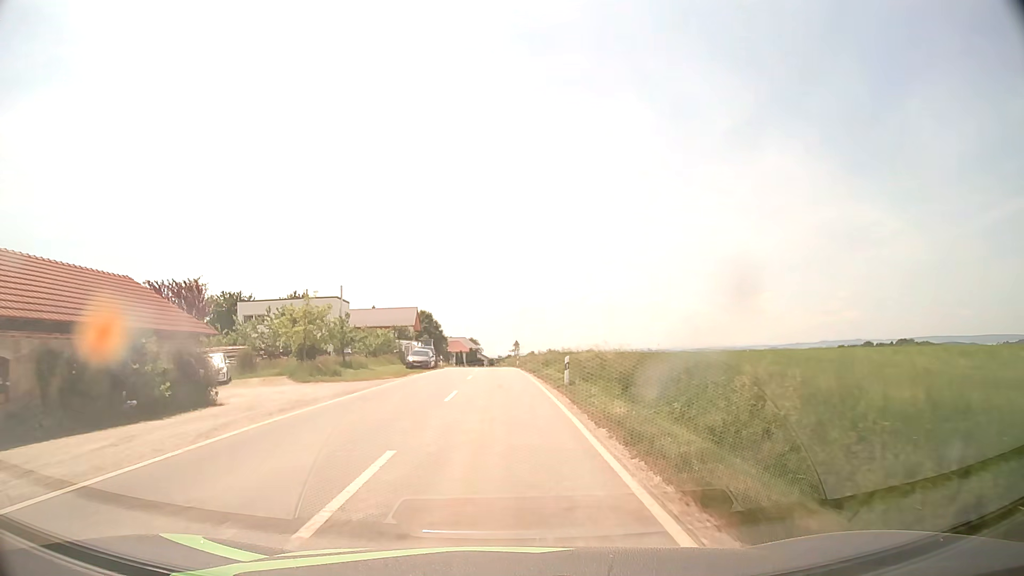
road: tertiary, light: Day
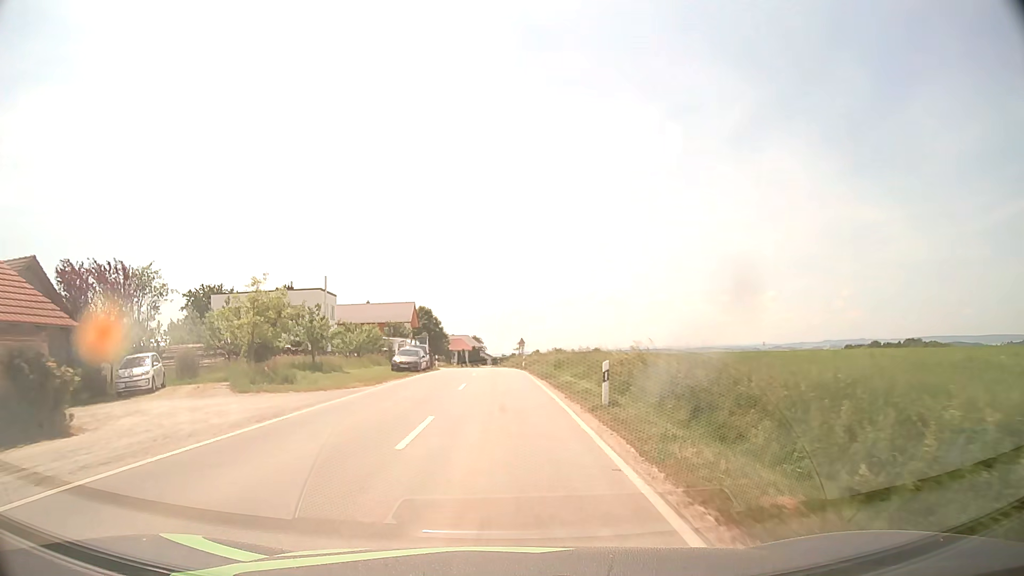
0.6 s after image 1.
(0.0, +7.7) m; 0°
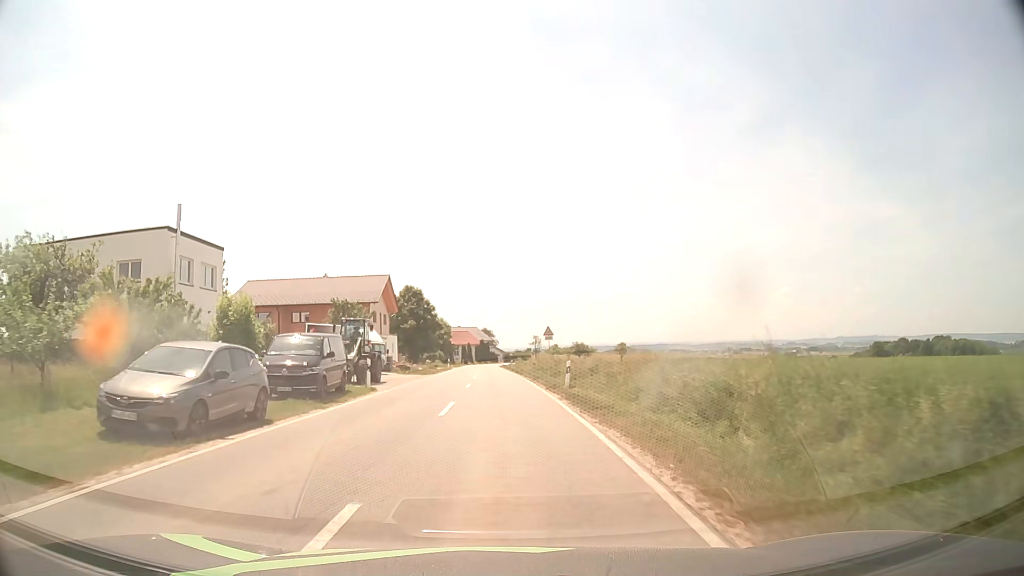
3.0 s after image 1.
(-0.3, +31.2) m; -1°
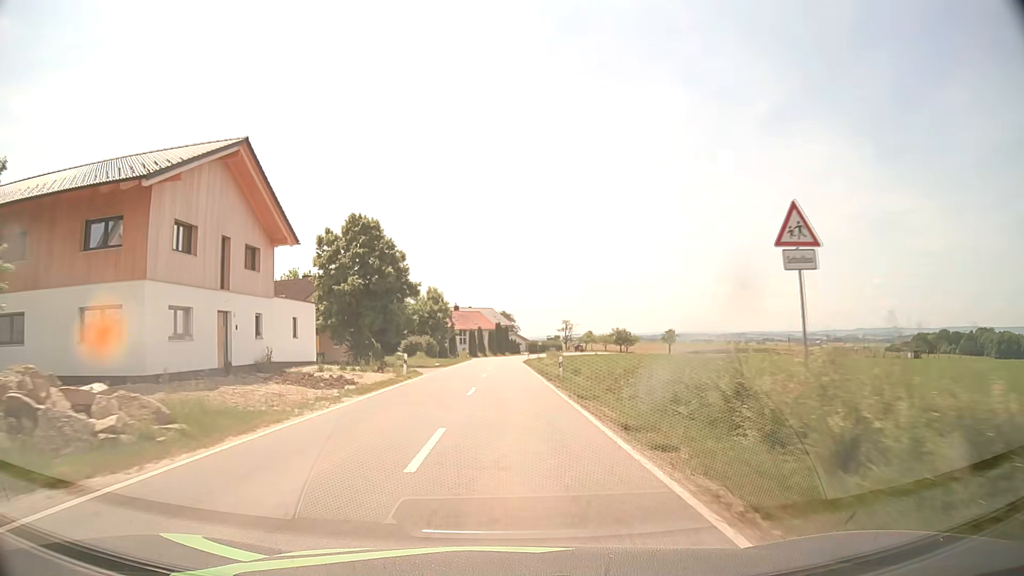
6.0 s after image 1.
(-0.8, +43.4) m; -2°
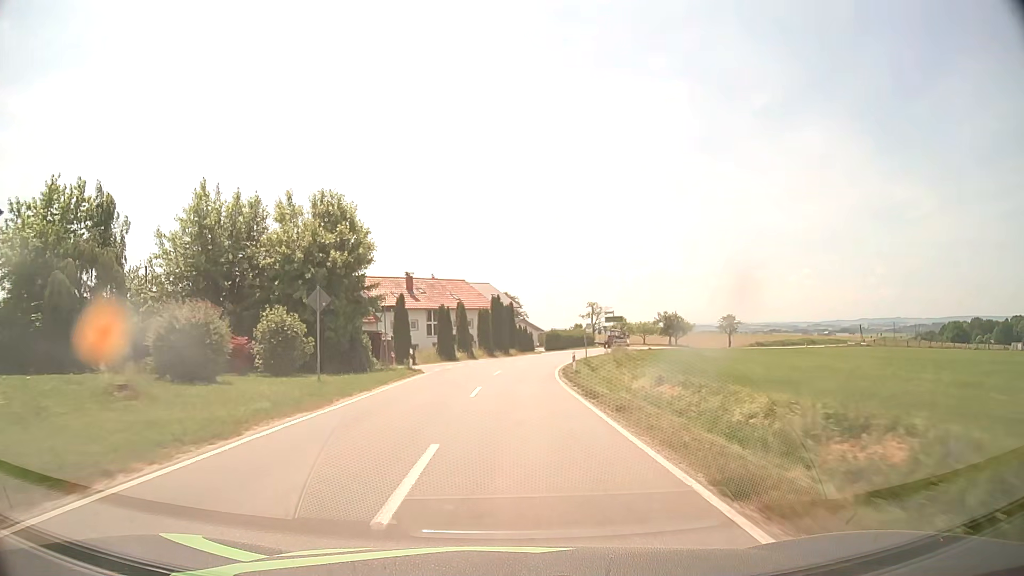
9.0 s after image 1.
(-0.2, +50.7) m; 0°
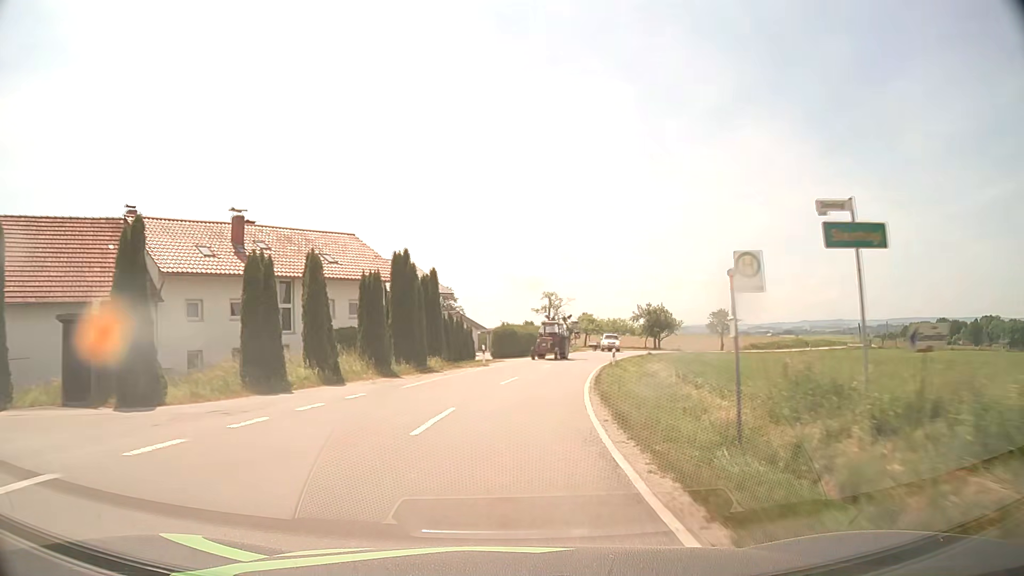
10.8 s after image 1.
(+0.8, +31.6) m; +5°
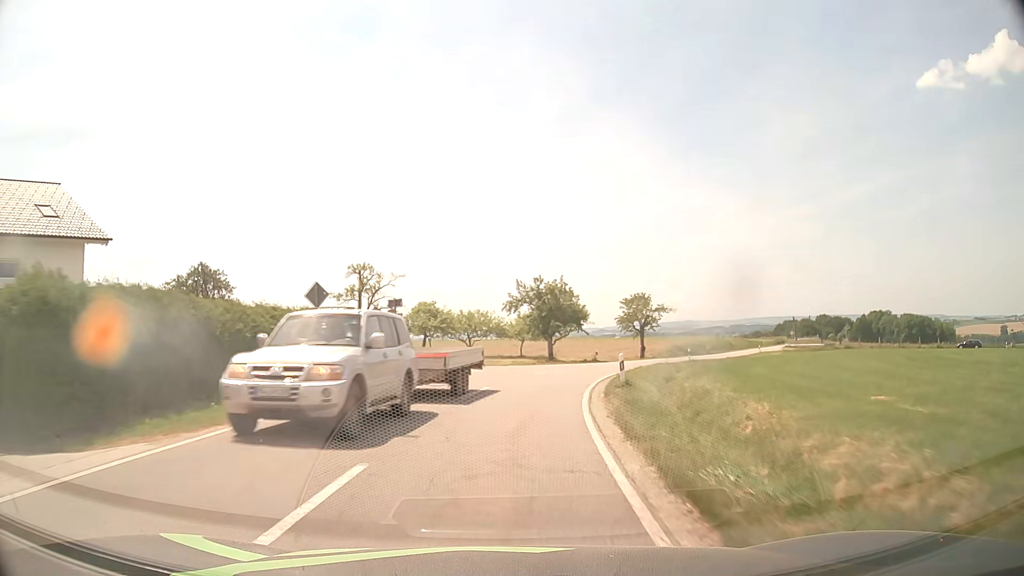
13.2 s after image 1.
(+5.2, +42.0) m; +14°
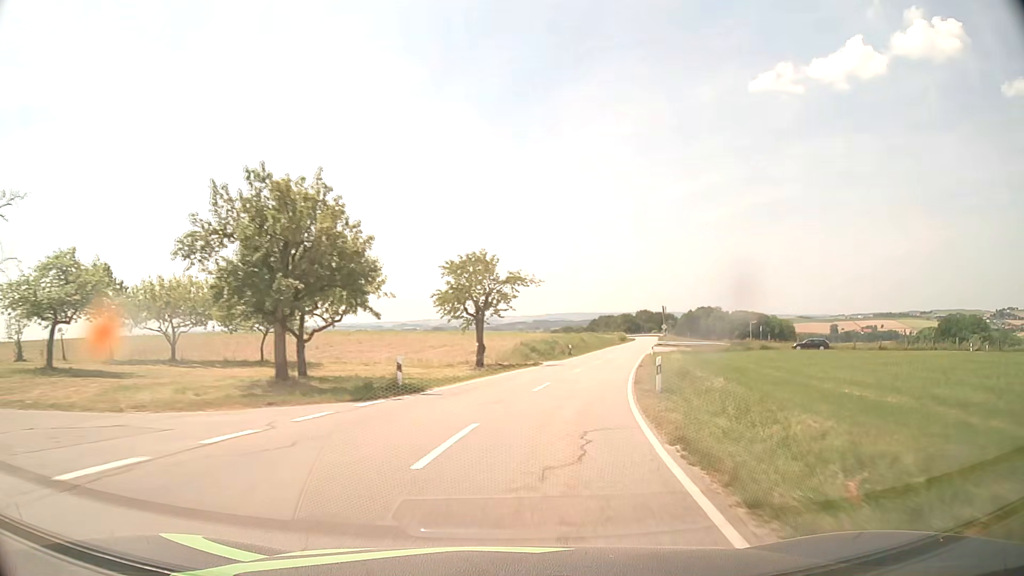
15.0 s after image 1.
(+3.7, +31.6) m; +16°
(+1, +10) (+2, +20) (+4, +30) (+6, +39) (+9, +49) (+11, +59) (+14, +68) (+16, +78) (+19, +88) (+22, +97) m
